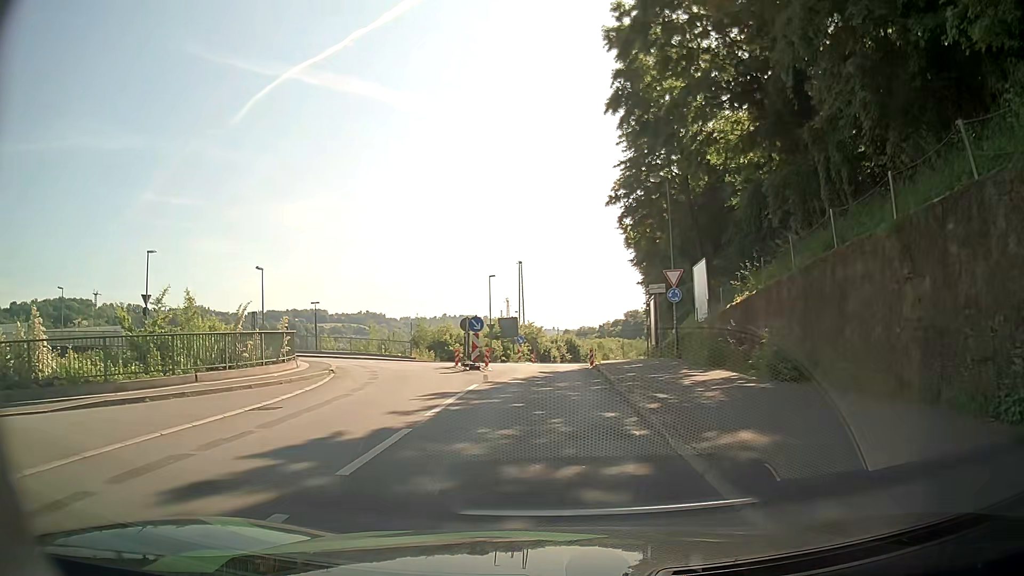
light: Day
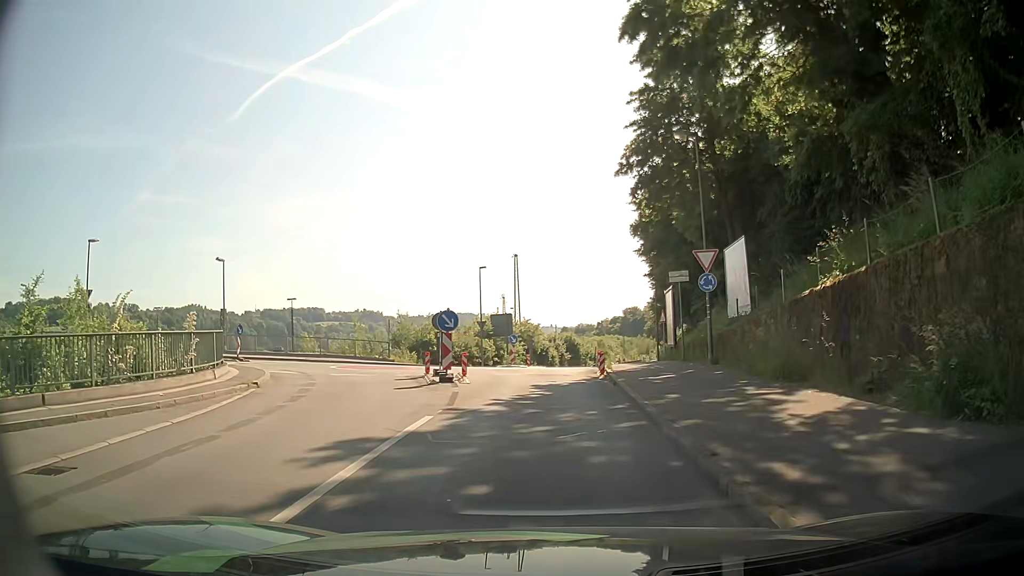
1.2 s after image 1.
(-0.1, +6.3) m; 0°
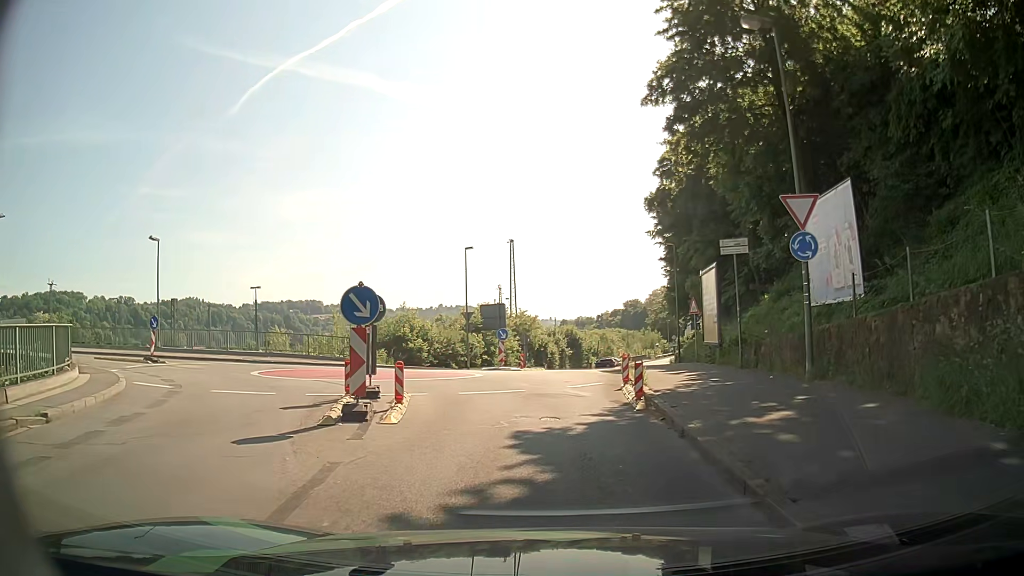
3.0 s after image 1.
(0.0, +8.5) m; +1°
